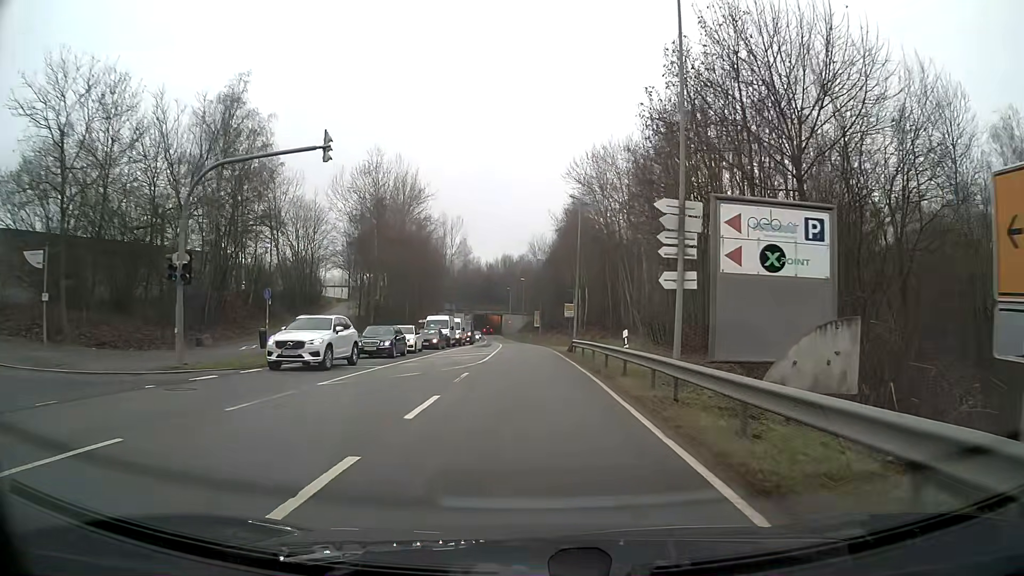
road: secondary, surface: asphalt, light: Day
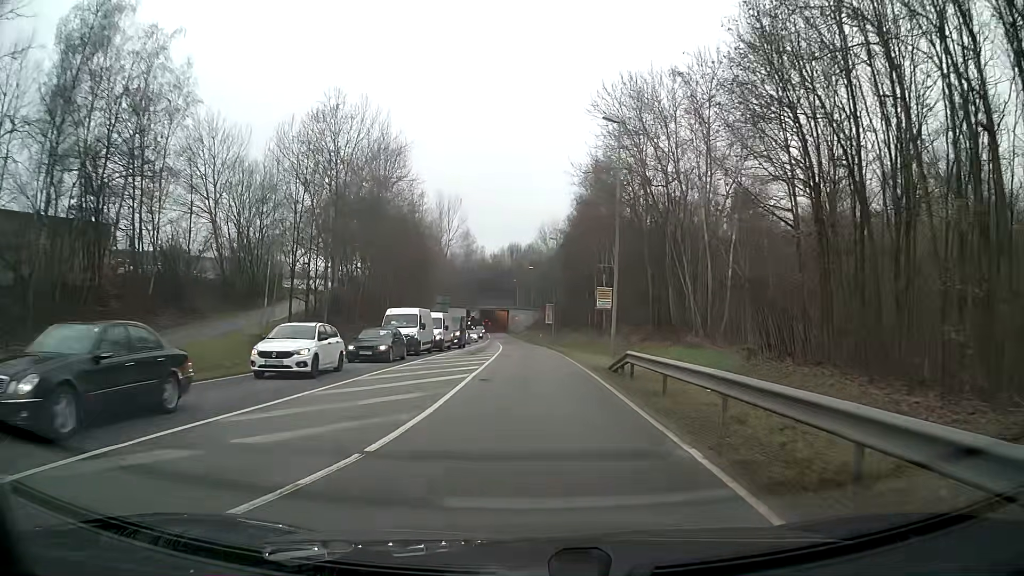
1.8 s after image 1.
(-0.1, +17.4) m; 0°
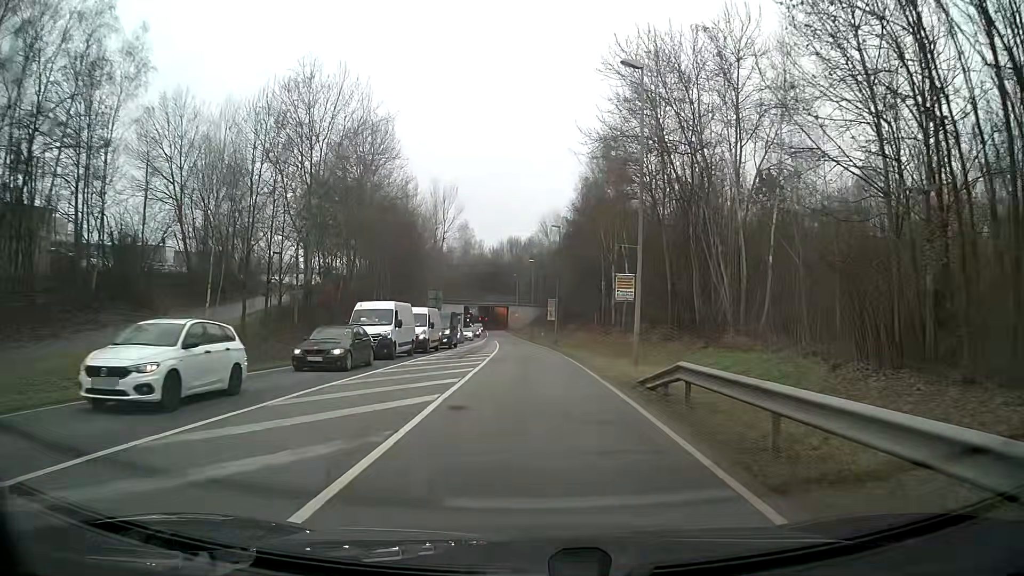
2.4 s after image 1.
(0.0, +6.2) m; 0°
(0, +10) (0, +20) (0, +30) (-1, +40) (-1, +50) (-2, +60) (-2, +70) (-3, +80) (-4, +90) (-5, +100) m
